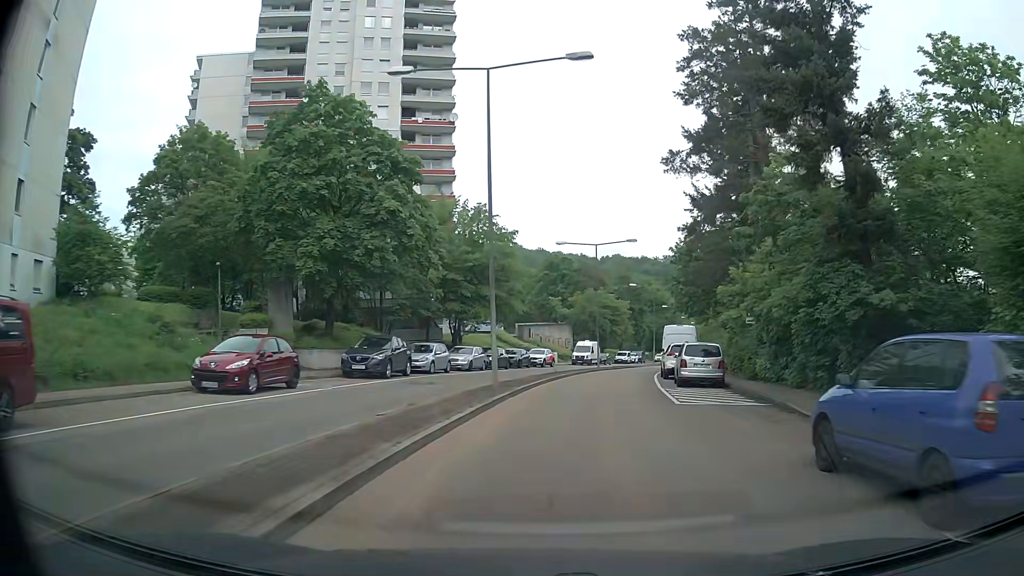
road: secondary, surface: asphalt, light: Day
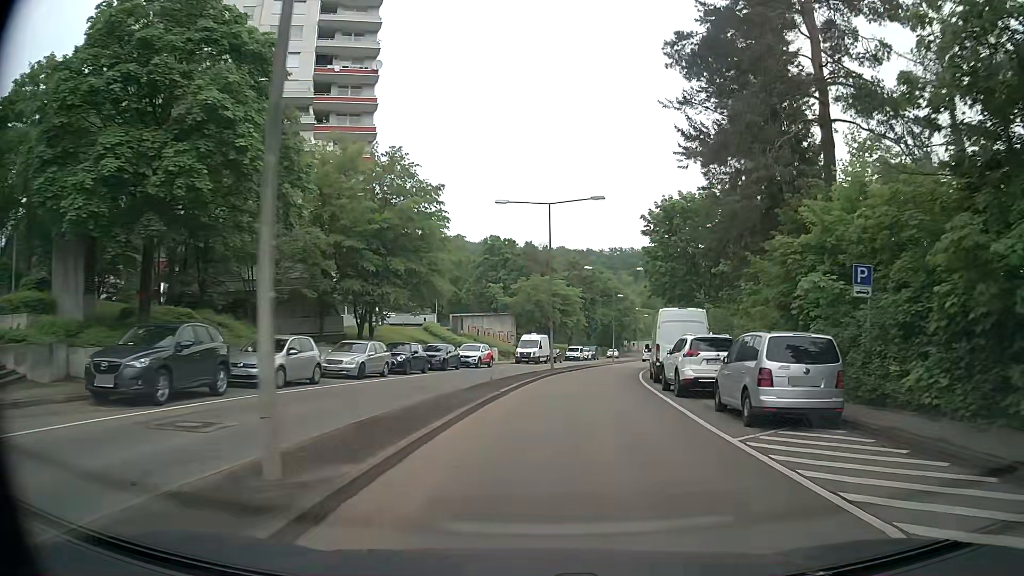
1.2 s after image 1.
(+0.6, +13.3) m; +5°
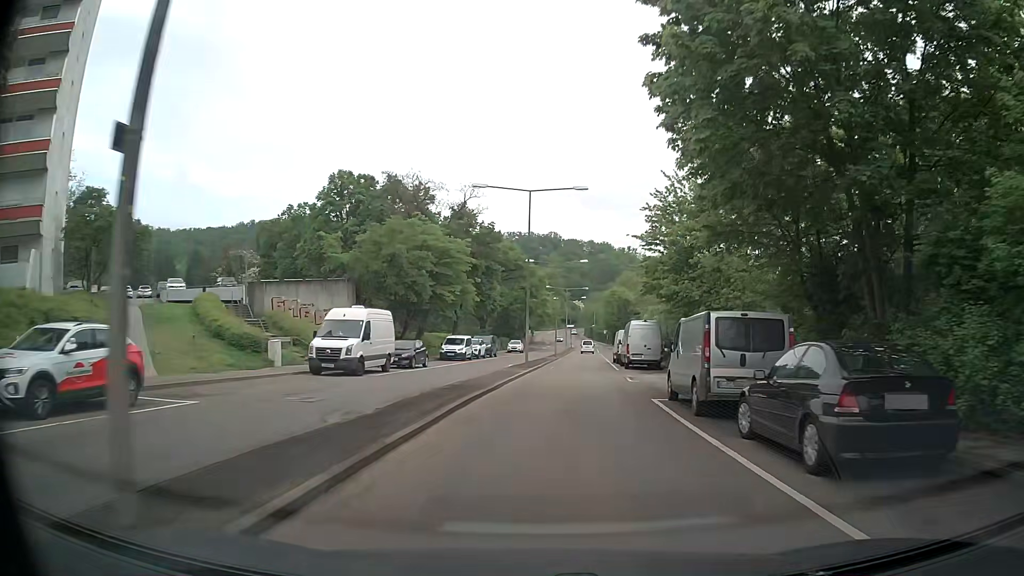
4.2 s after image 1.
(+2.7, +33.3) m; +10°
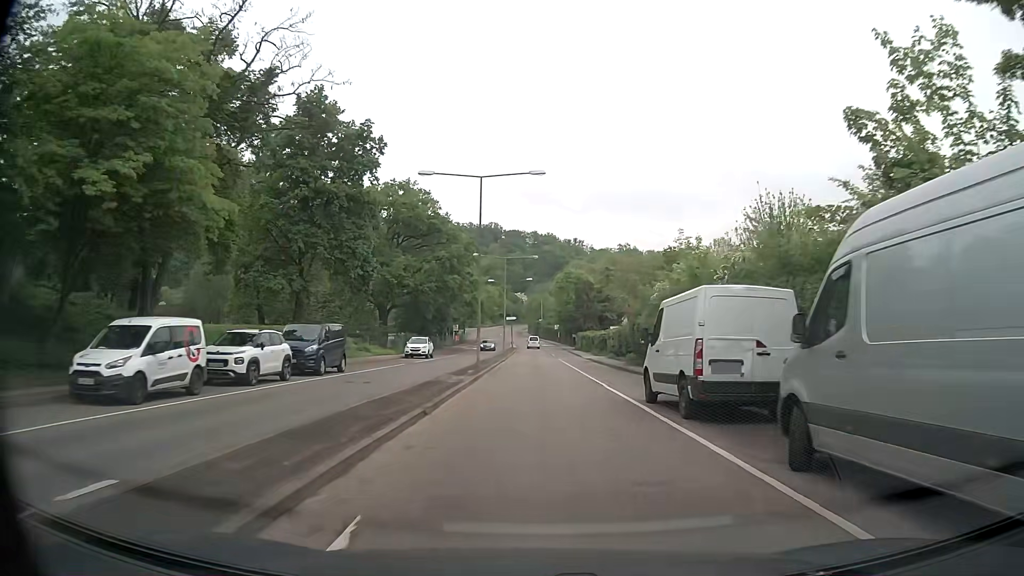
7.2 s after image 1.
(+1.5, +35.1) m; +4°
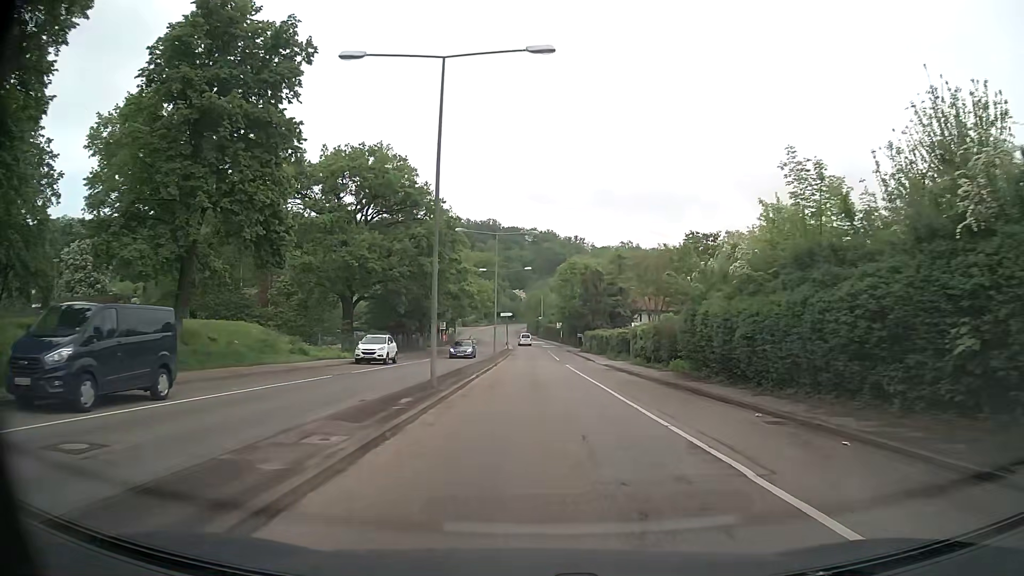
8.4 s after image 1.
(0.0, +14.5) m; 0°
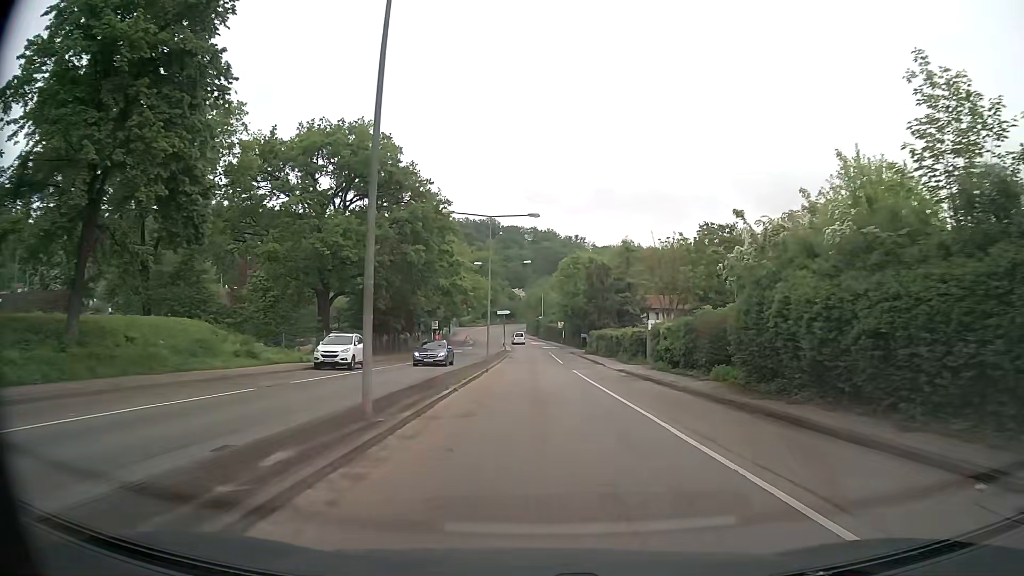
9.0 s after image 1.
(+0.1, +7.2) m; +1°
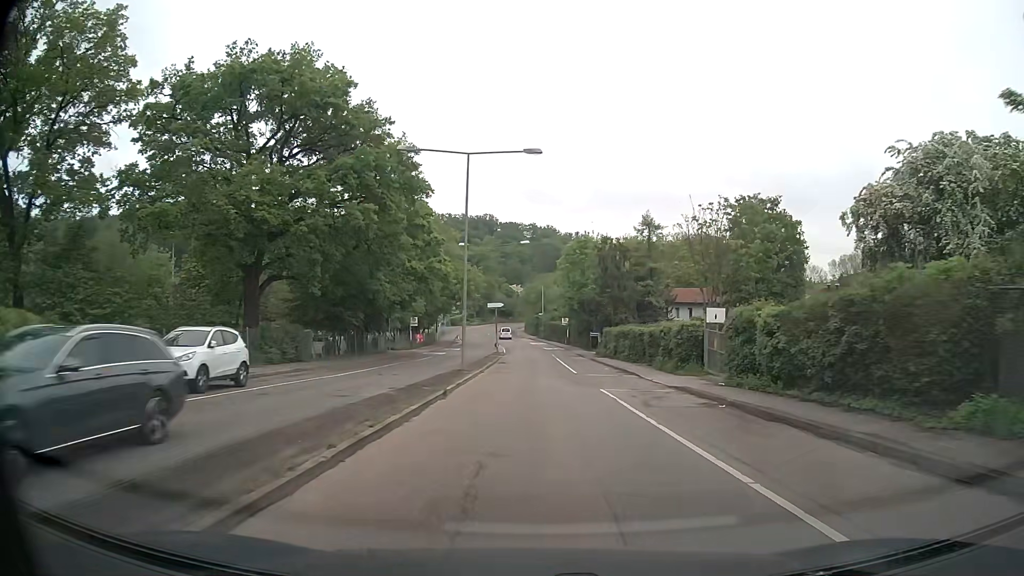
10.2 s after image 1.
(0.0, +14.5) m; 0°
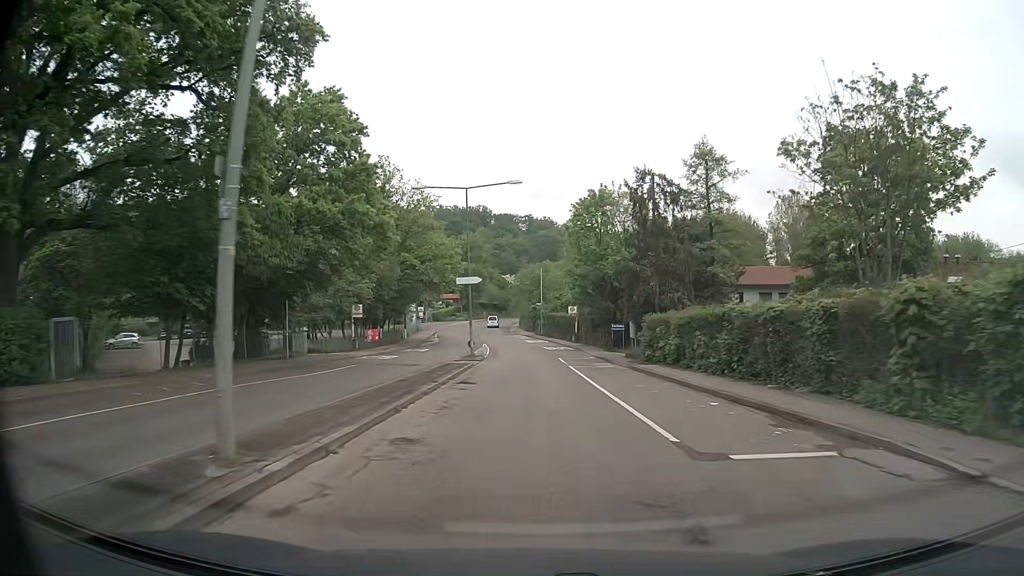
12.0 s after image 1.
(-0.1, +21.9) m; 0°
